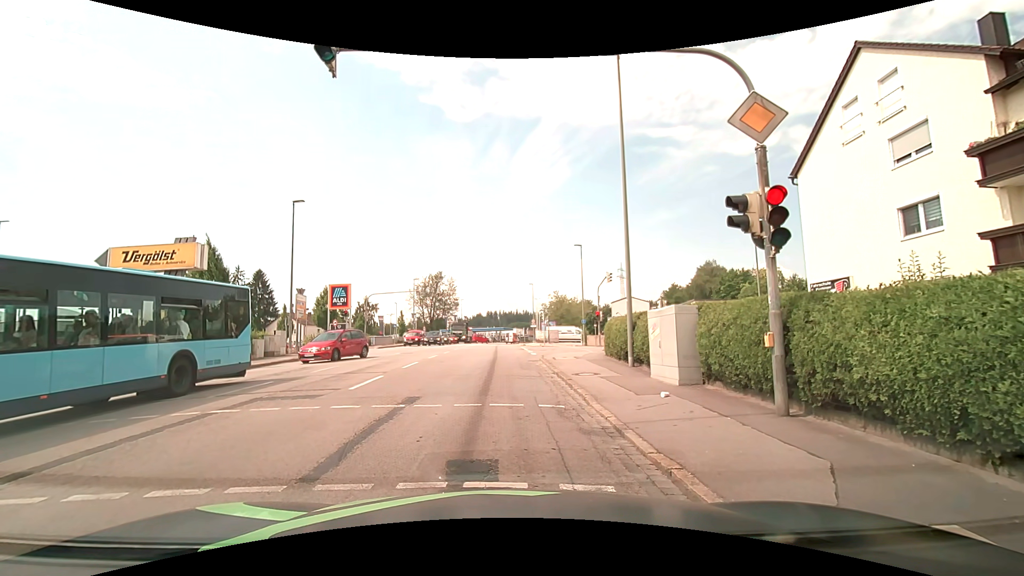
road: tertiary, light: Day
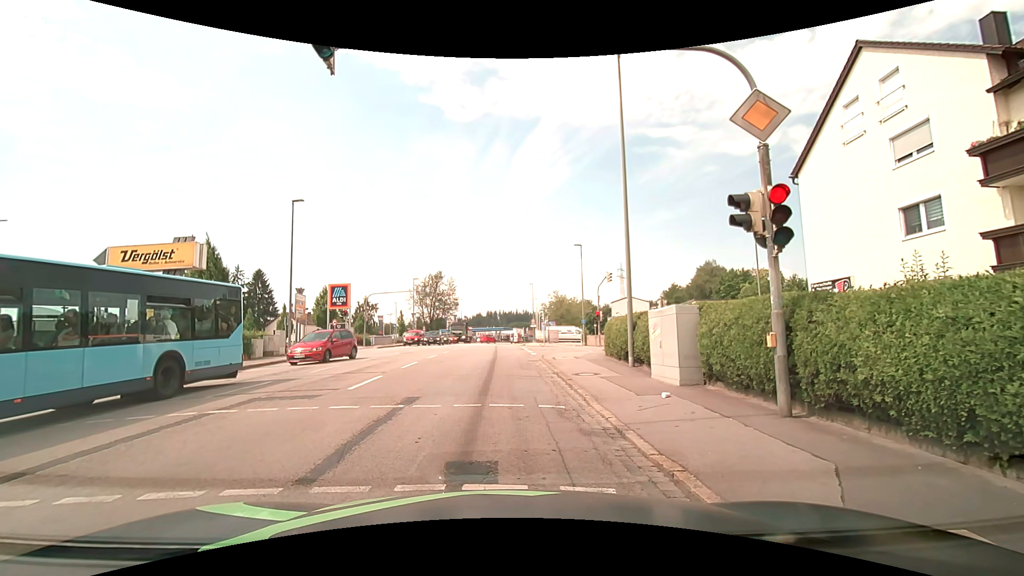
(0.0, +0.1) m; 0°
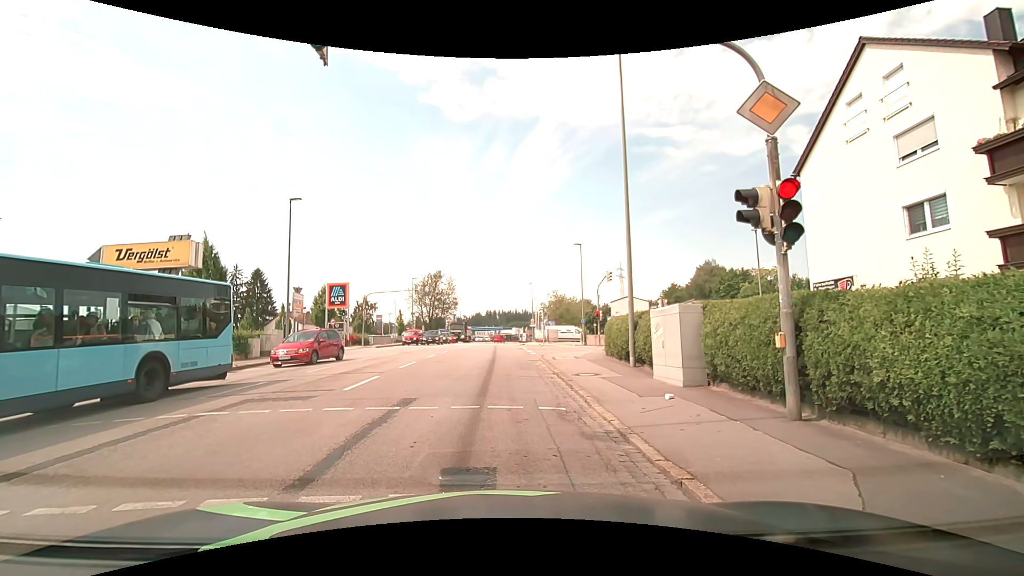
(0.0, +0.2) m; 0°
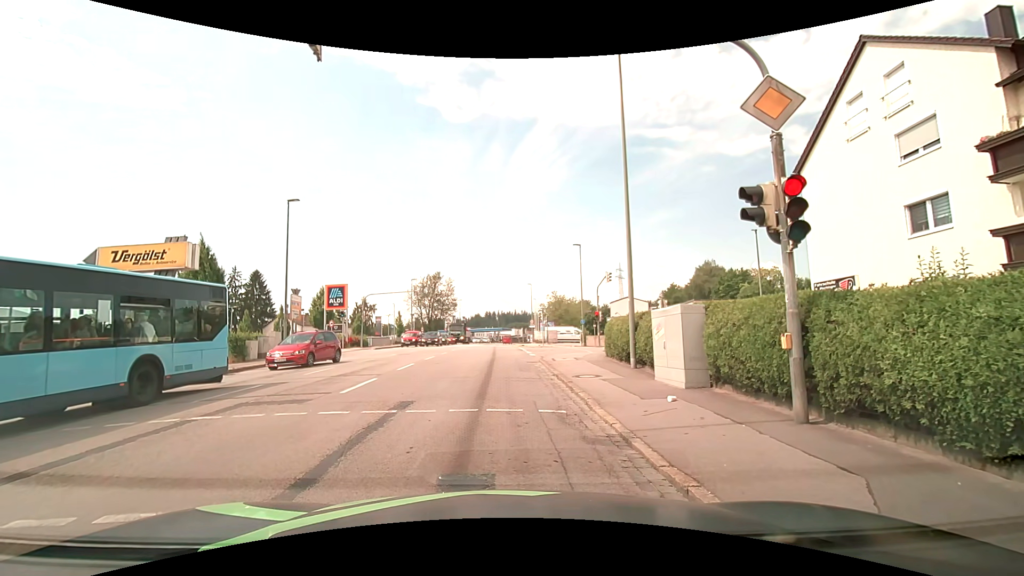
(0.0, +0.2) m; 0°
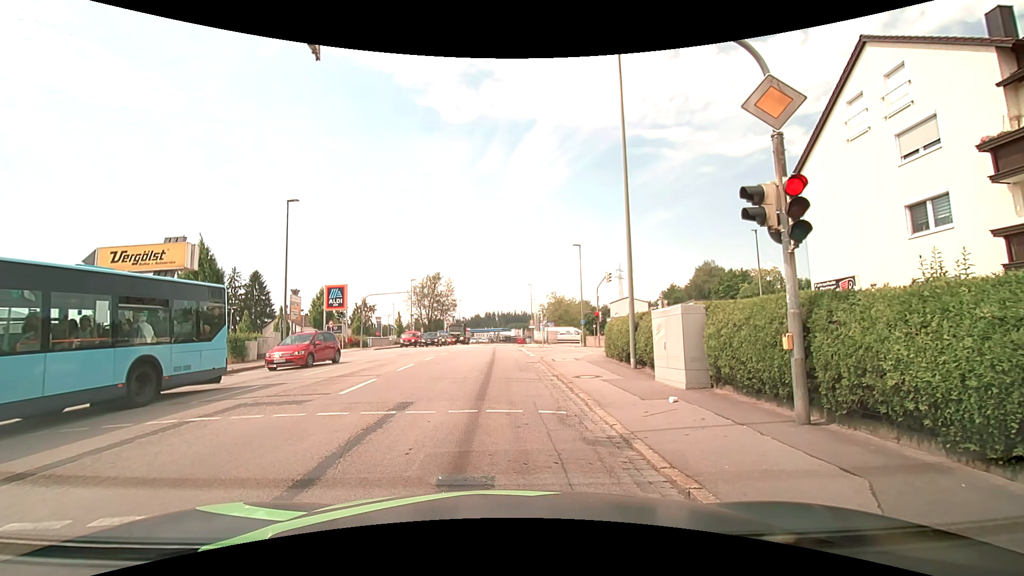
(0.0, +0.1) m; 0°
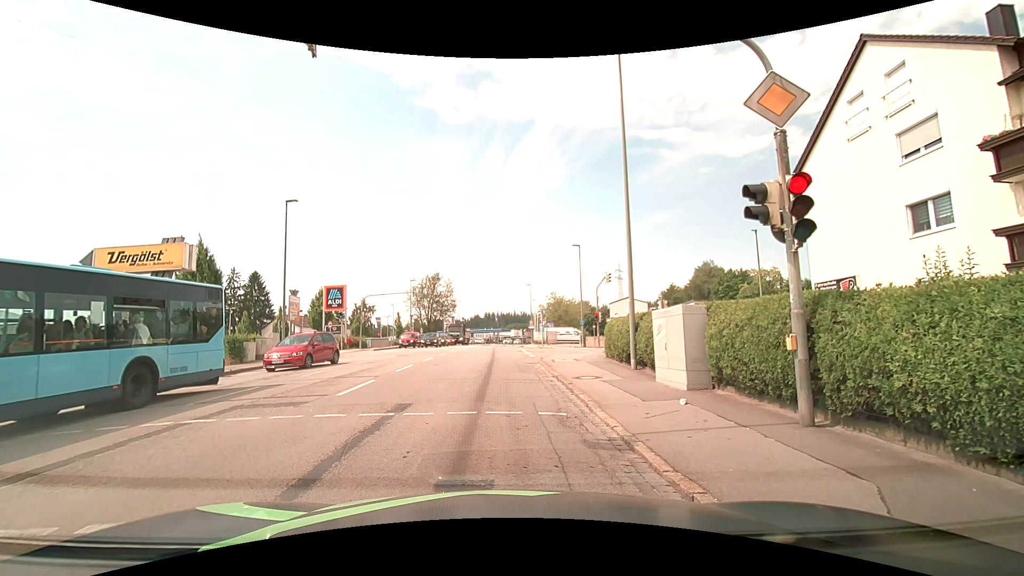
(0.0, +0.1) m; 0°
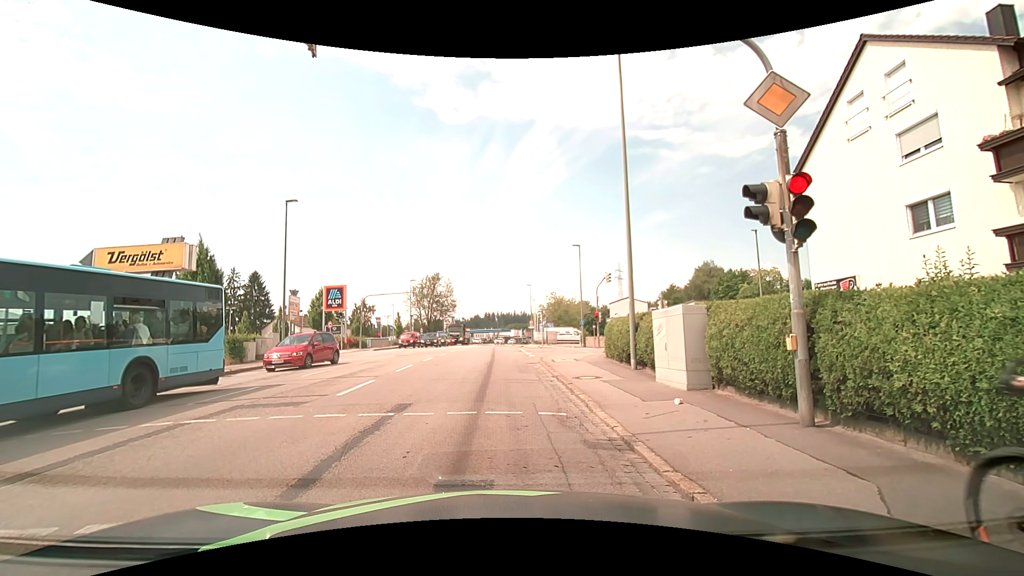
(0.0, 0.0) m; 0°
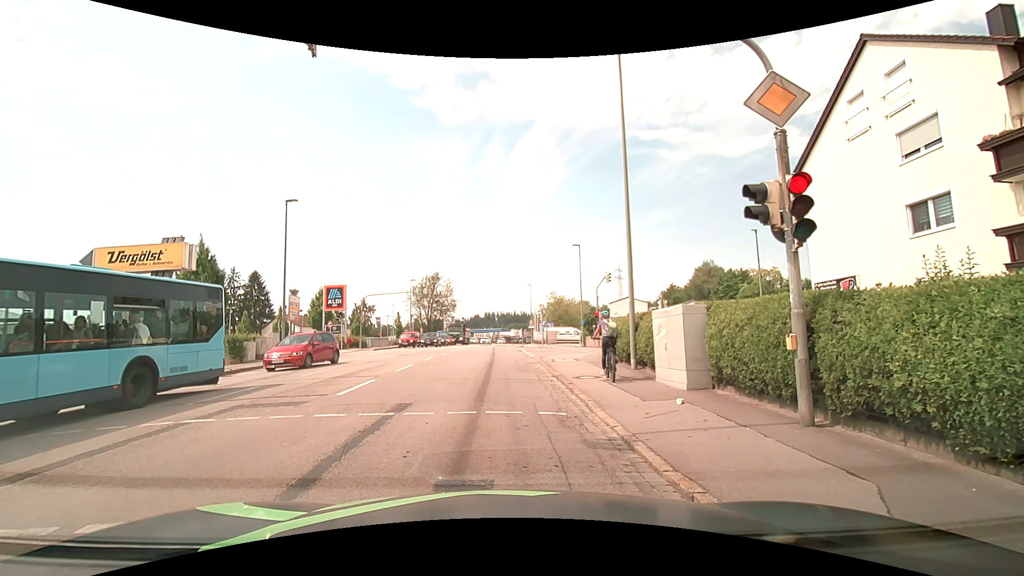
(0.0, 0.0) m; 0°
(0, +10) (0, +20) (-1, +30) (-1, +40) (-1, +50) (-2, +60) (-2, +70) (-2, +80) (-1, +90) (-1, +100) m
